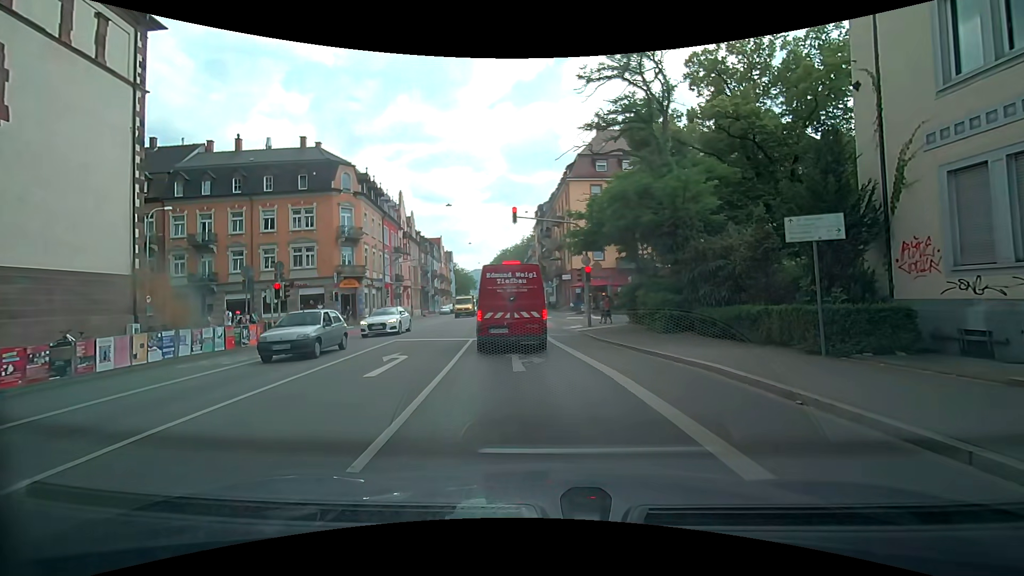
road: secondary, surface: asphalt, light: Day
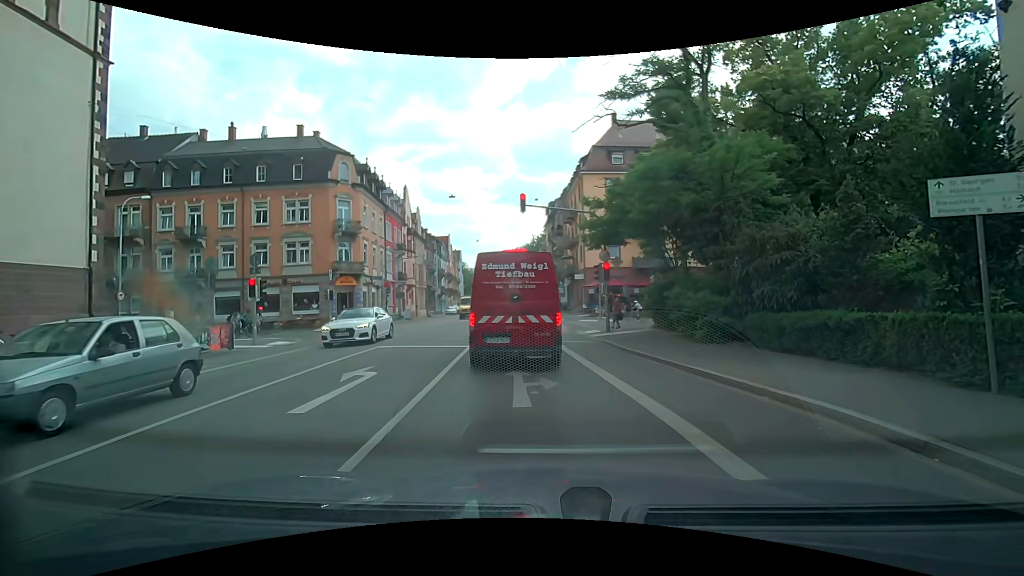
(-0.1, +3.2) m; -3°
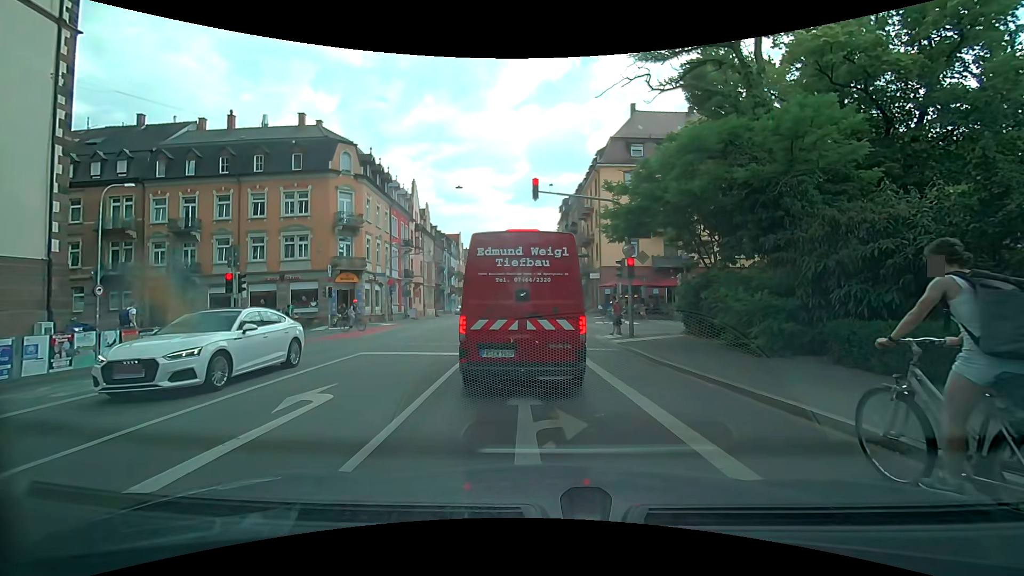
(-0.1, +2.7) m; -2°
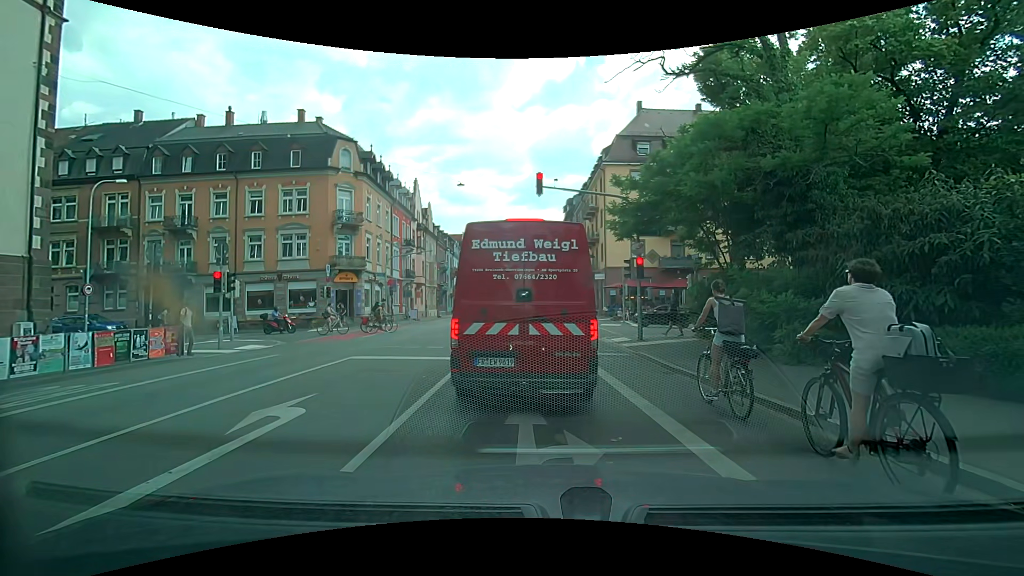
(0.0, +1.0) m; 0°
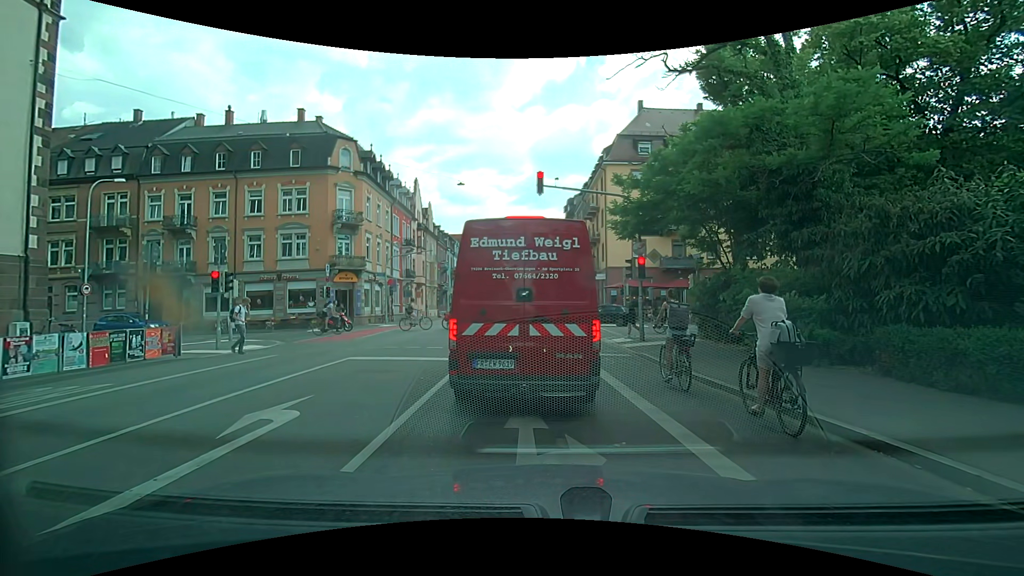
(0.0, +0.2) m; 0°
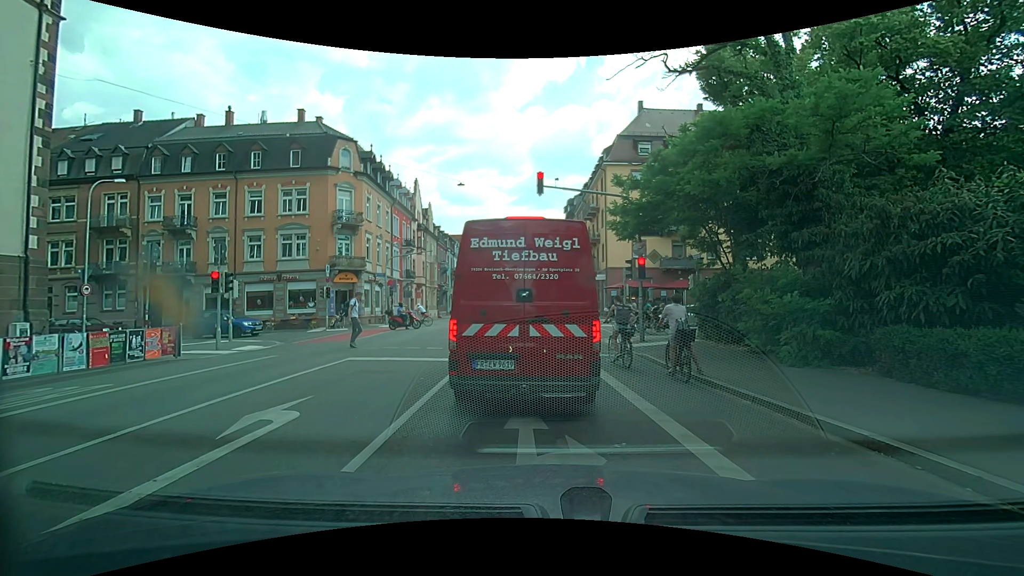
(0.0, +0.1) m; 0°
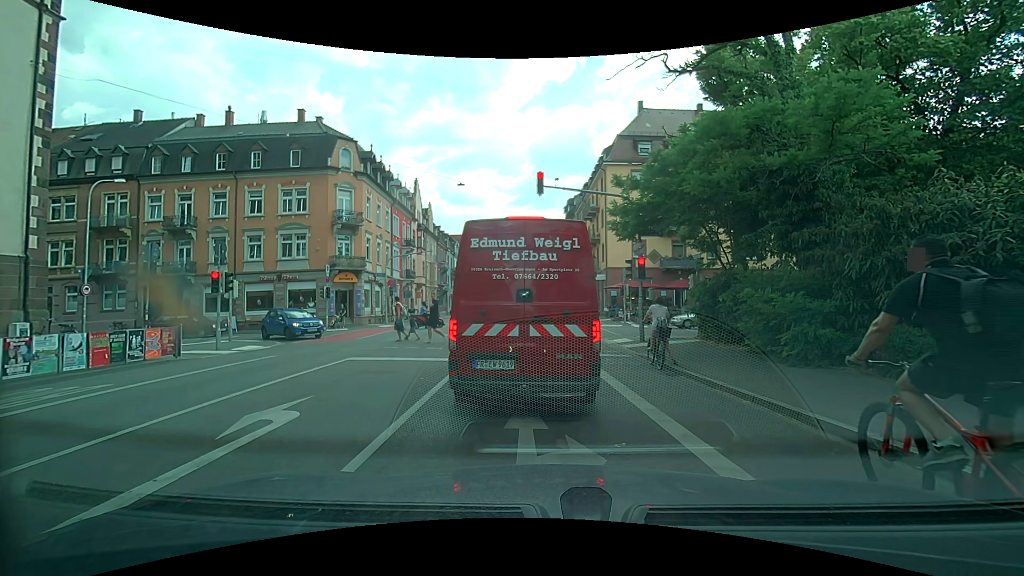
(0.0, 0.0) m; 0°
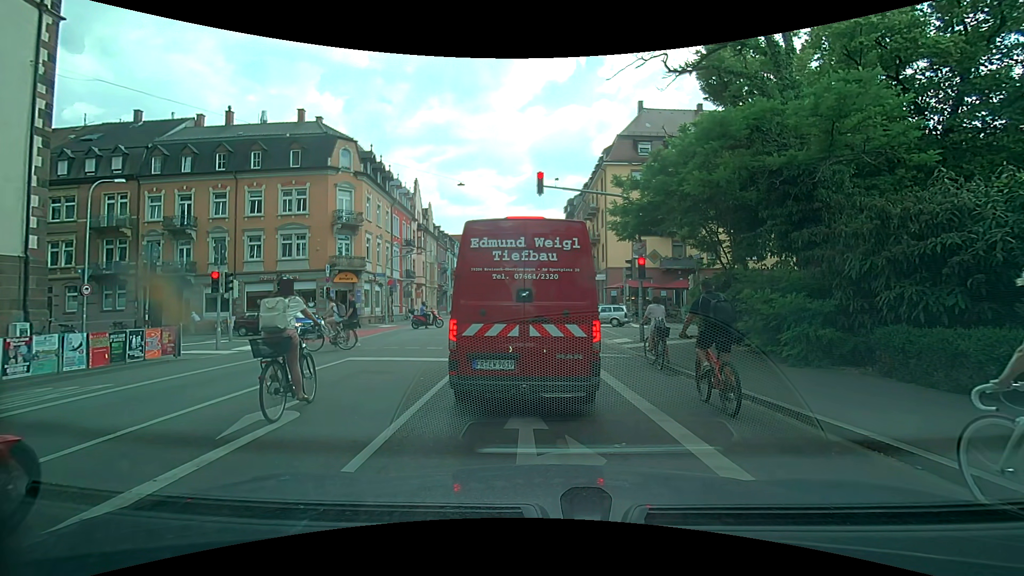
(0.0, 0.0) m; 0°
(0, +10) (-1, +20) (-1, +30) (-1, +40) (-2, +50) (-2, +60) (-2, +70) (-3, +80) (-3, +90) (-3, +100) m
